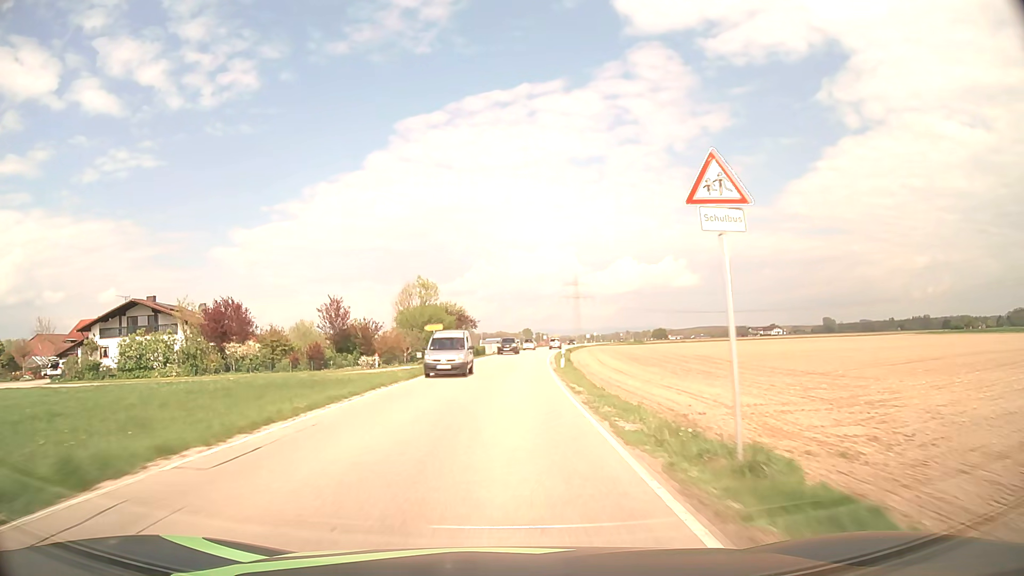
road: secondary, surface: asphalt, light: Day
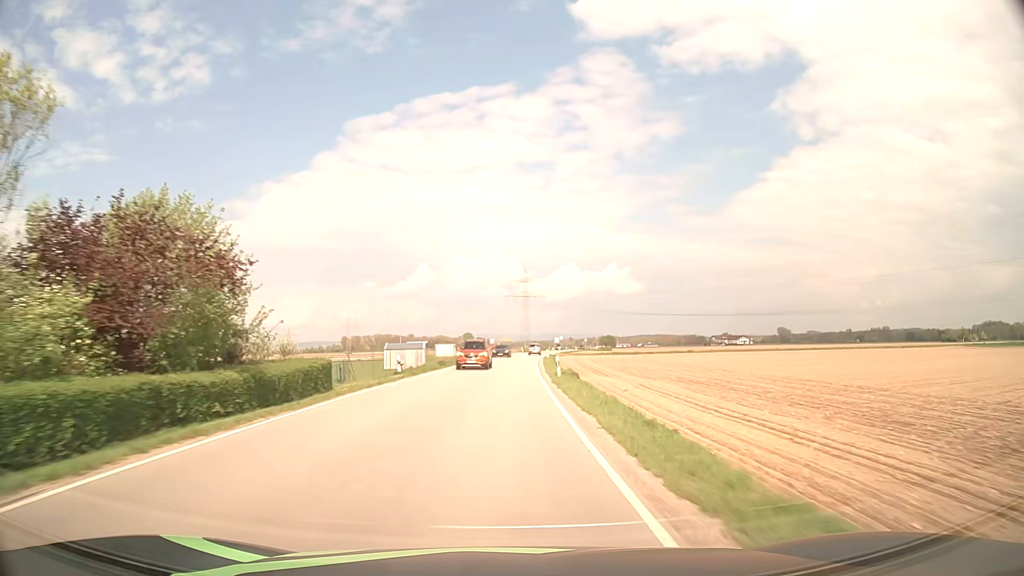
(+1.9, +49.9) m; +5°
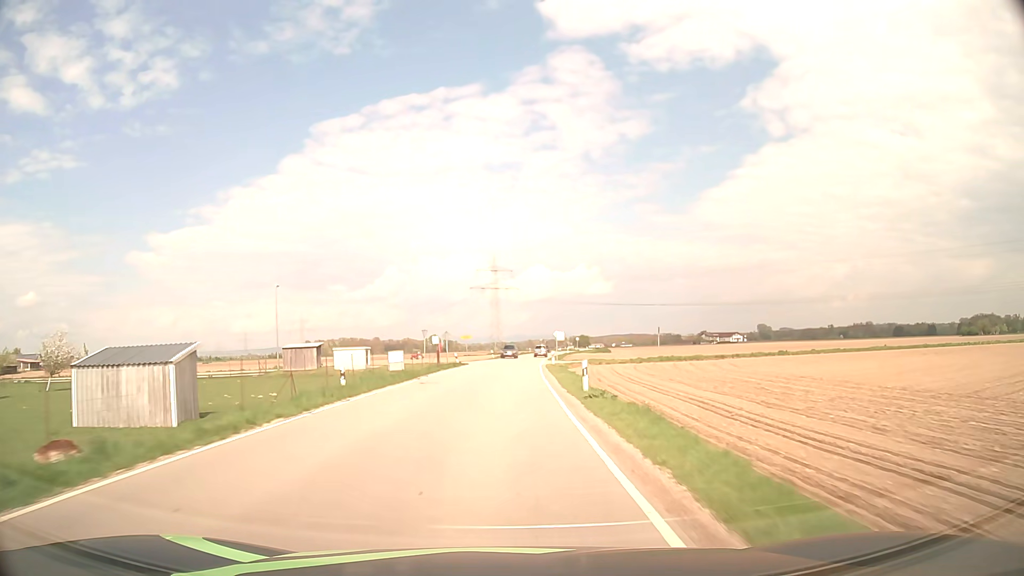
(+1.3, +50.0) m; +3°
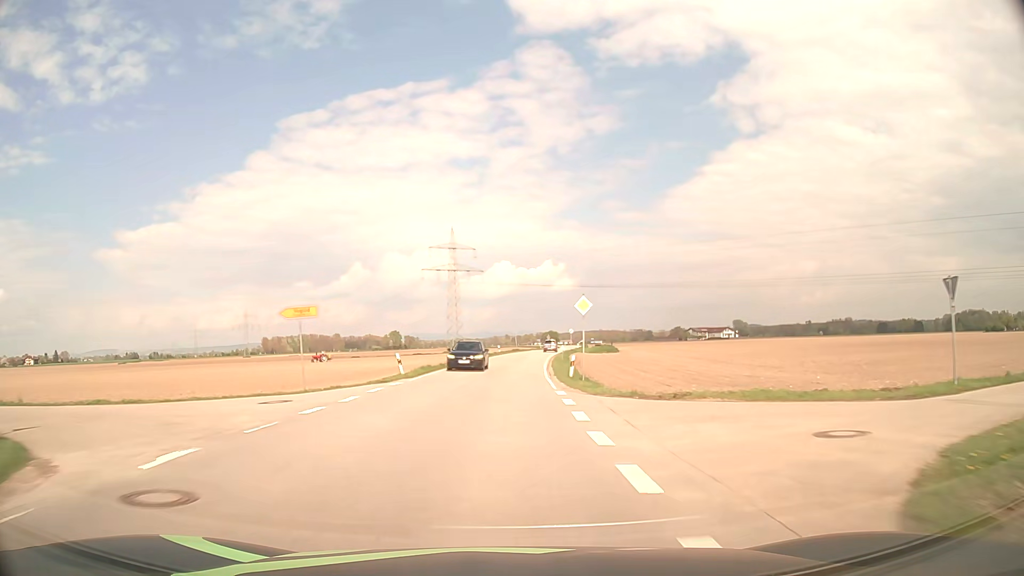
(+1.2, +49.7) m; +3°
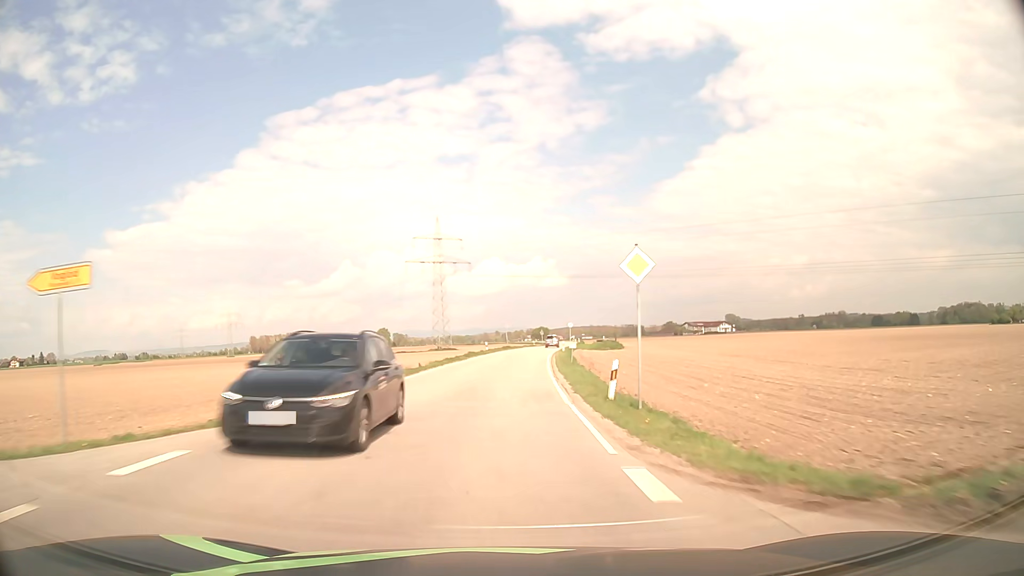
(+0.1, +12.5) m; +1°
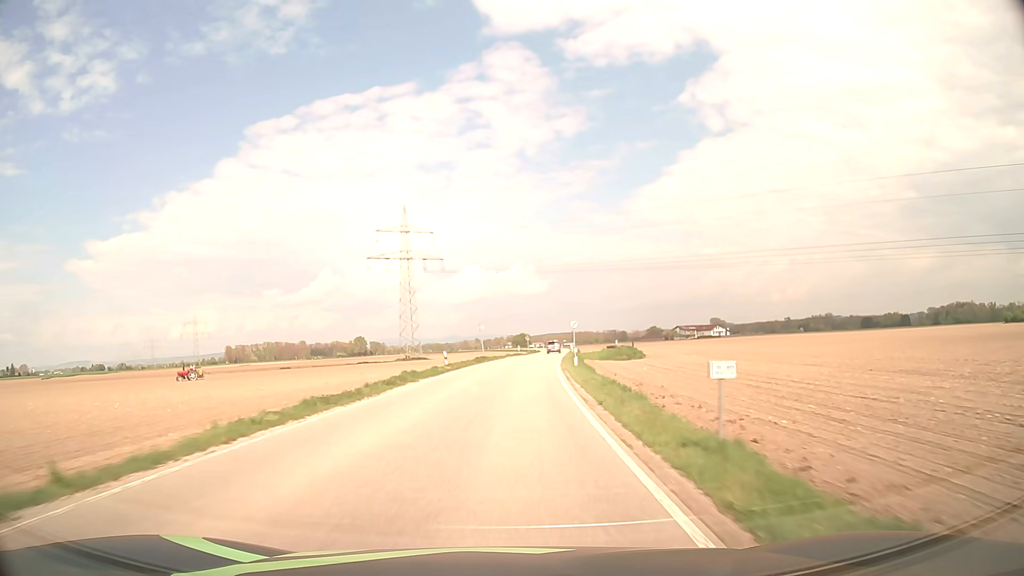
(+0.3, +25.0) m; +2°
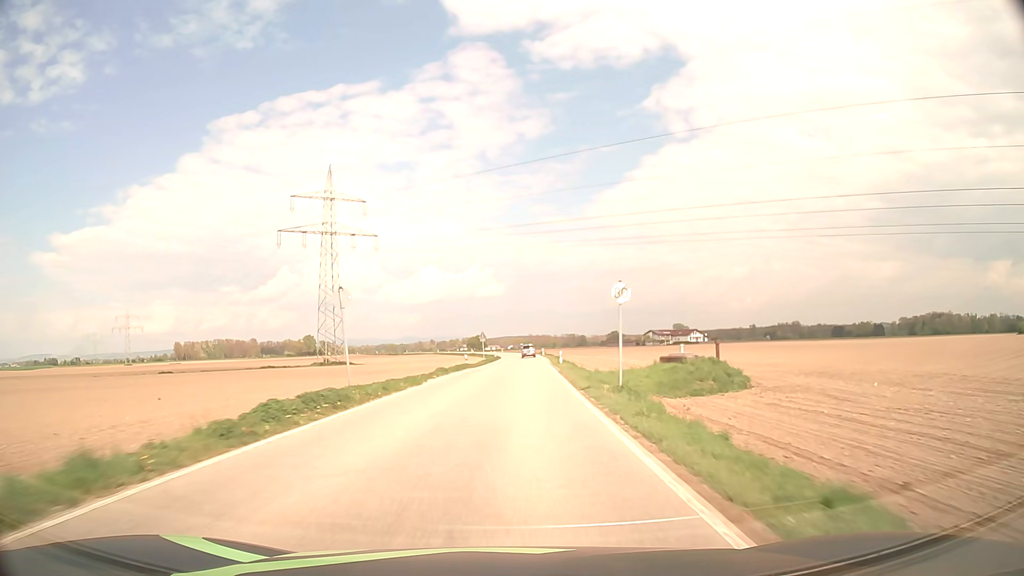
(+1.2, +37.4) m; +4°
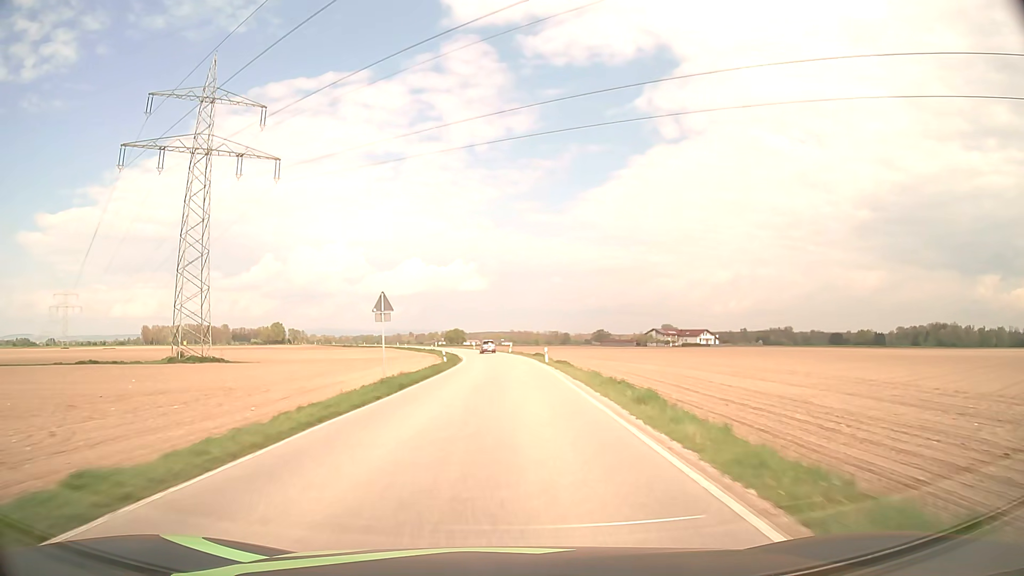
(+1.3, +50.0) m; +2°
(0, +10) (0, +20) (0, +30) (0, +40) (-1, +50) (-1, +60) (-1, +70) (-2, +80) (-3, +90) (-5, +100) m
